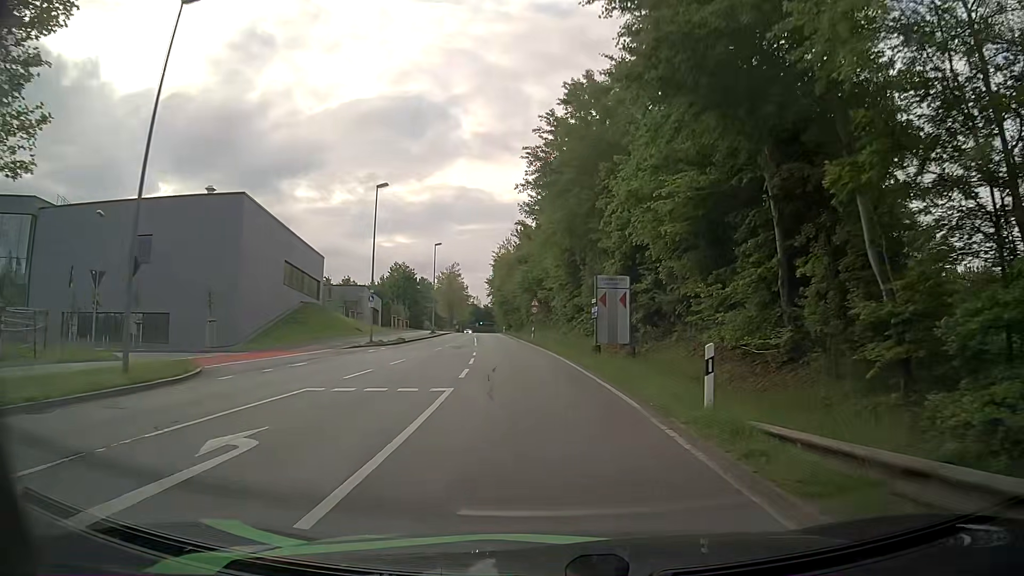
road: secondary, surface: asphalt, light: Day
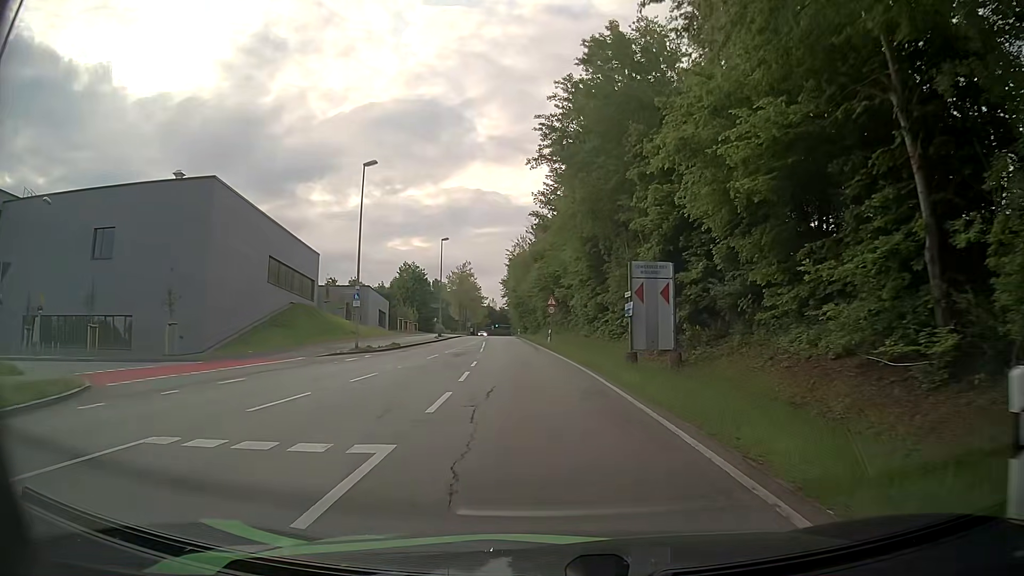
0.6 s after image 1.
(0.0, +7.0) m; -1°
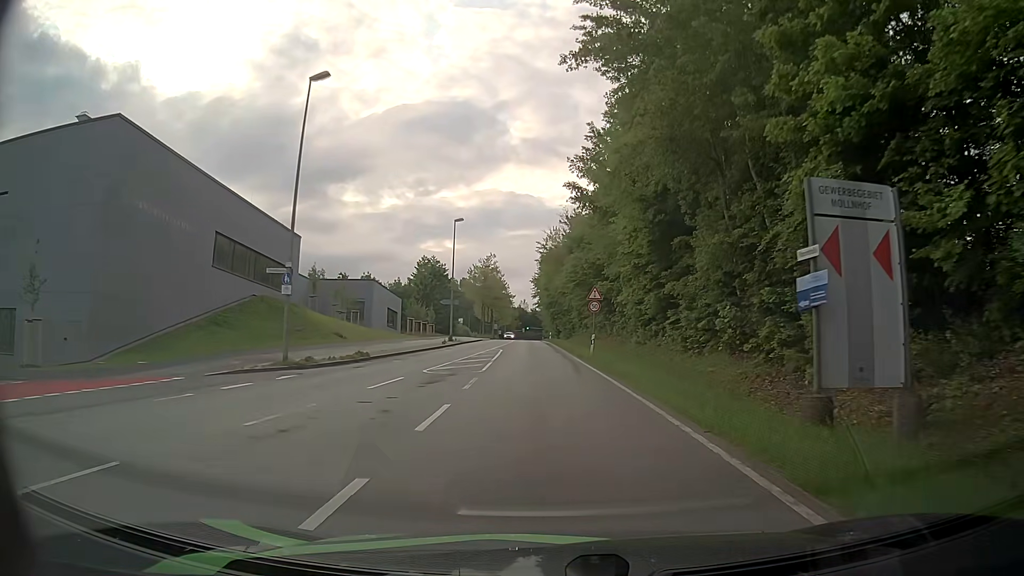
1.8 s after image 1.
(-0.4, +14.1) m; -3°
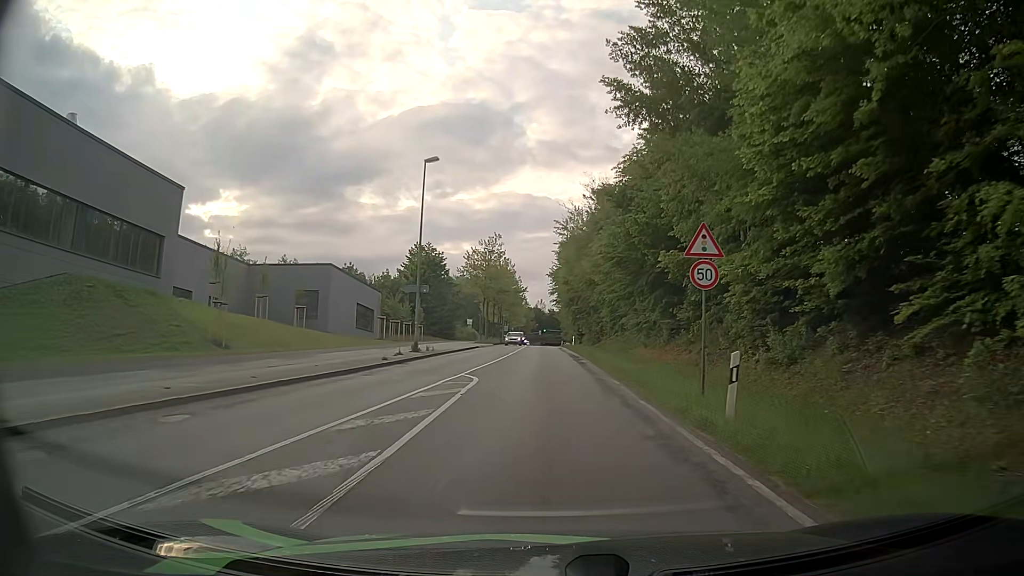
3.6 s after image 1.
(-0.5, +21.6) m; -2°
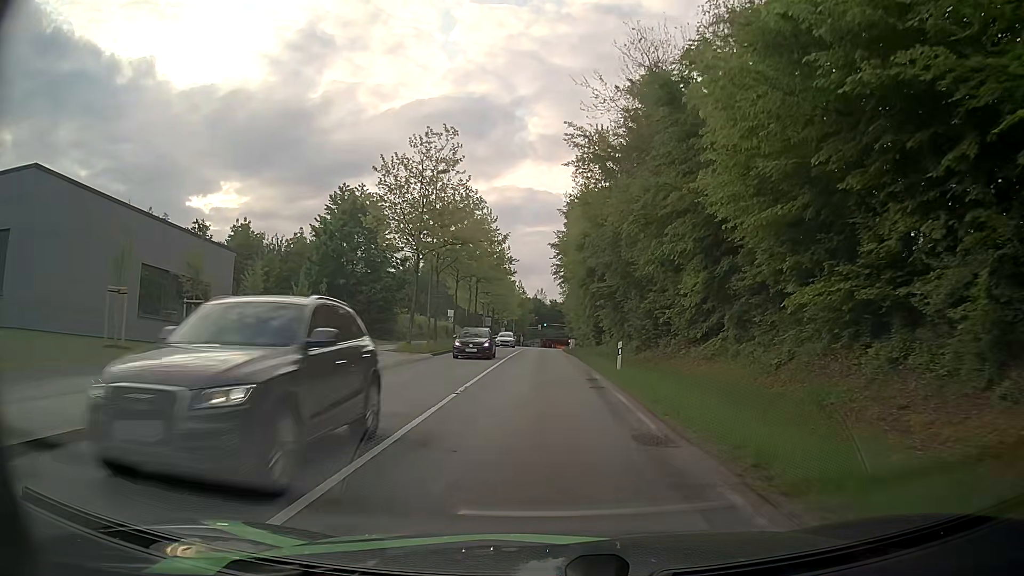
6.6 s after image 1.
(-0.2, +37.2) m; 0°
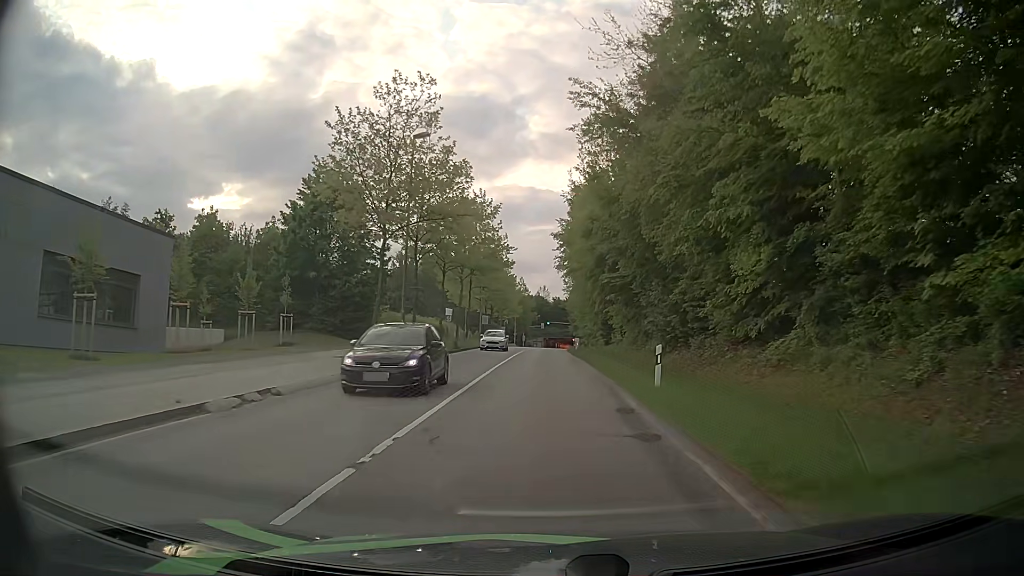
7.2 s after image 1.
(0.0, +7.5) m; 0°
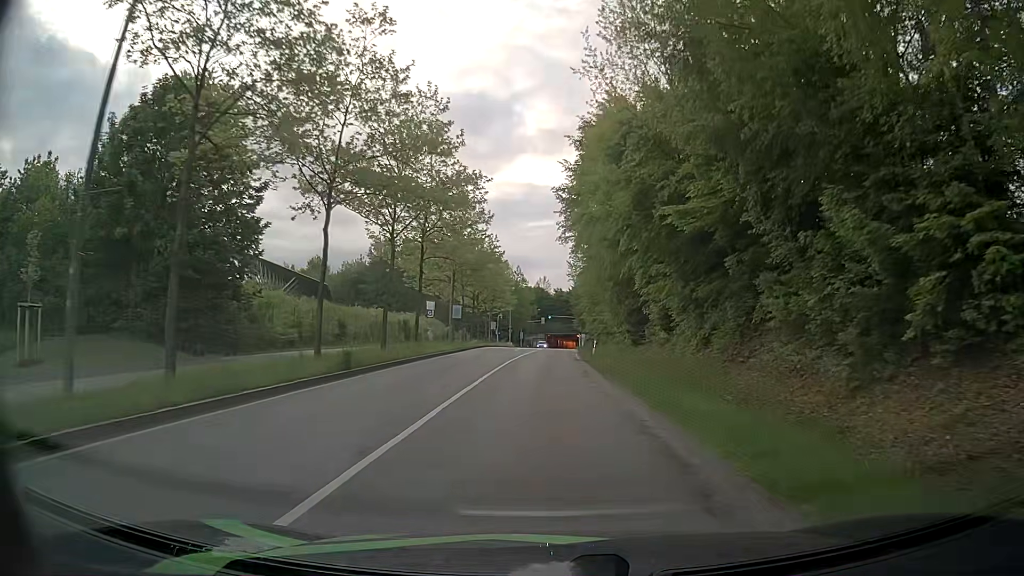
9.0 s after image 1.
(-0.1, +22.6) m; 0°
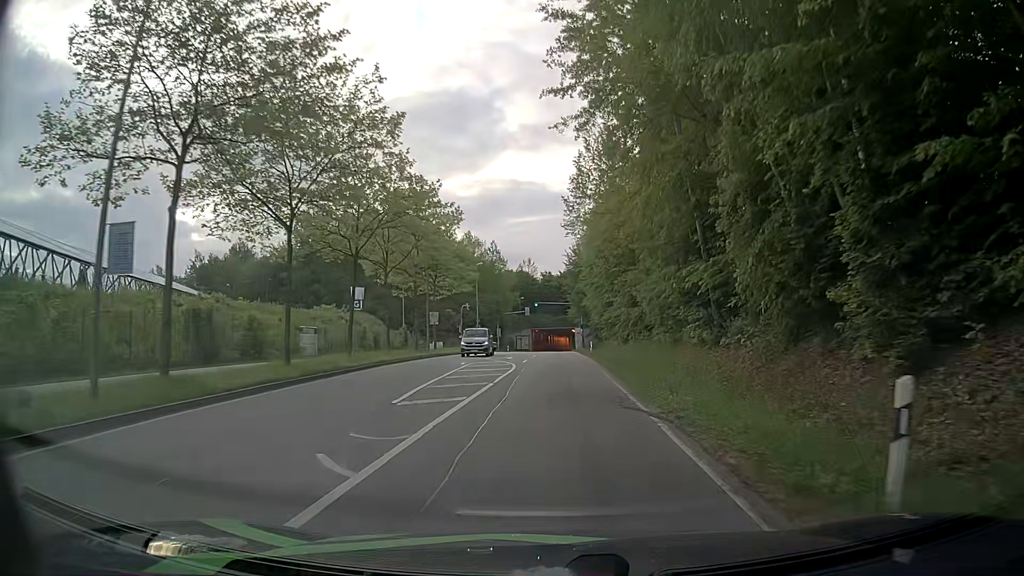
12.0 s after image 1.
(+0.4, +38.7) m; +1°
(0, +10) (0, +20) (0, +30) (+1, +40) (+1, +50) (+1, +60) (+1, +70) (+1, +80) (+1, +90) (+1, +100) m
